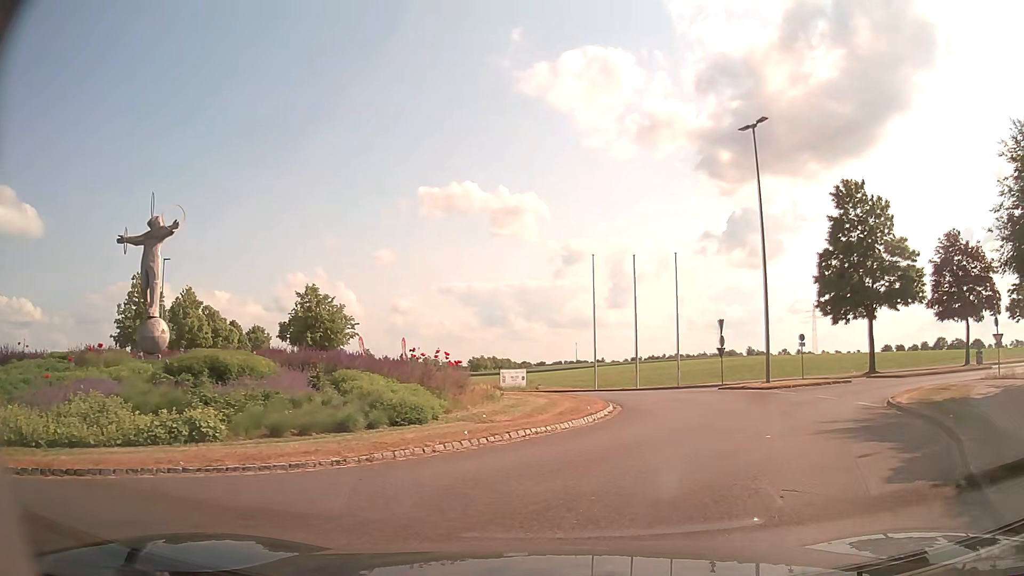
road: tertiary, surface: asphalt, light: Day
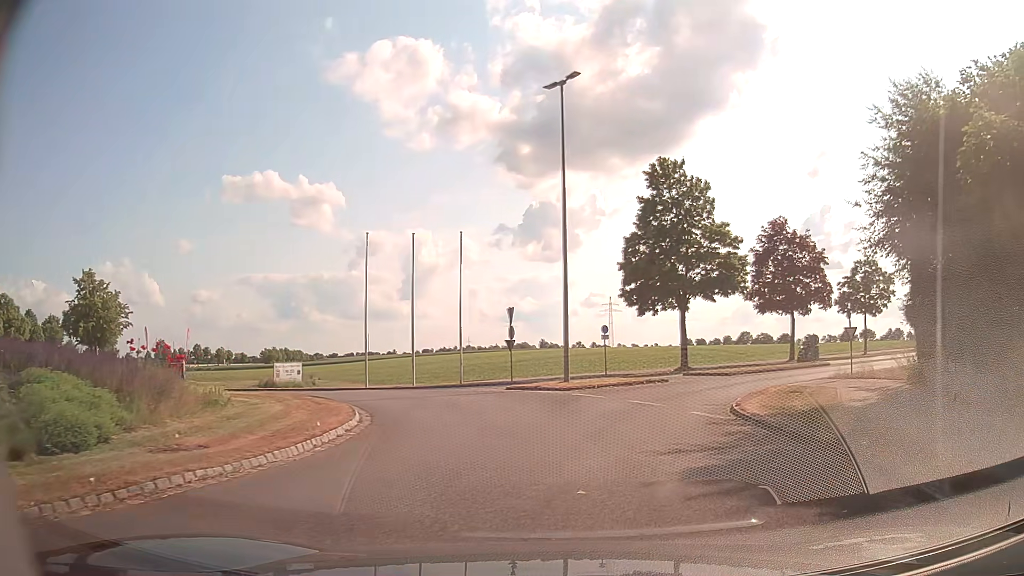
(+0.7, +4.5) m; +17°
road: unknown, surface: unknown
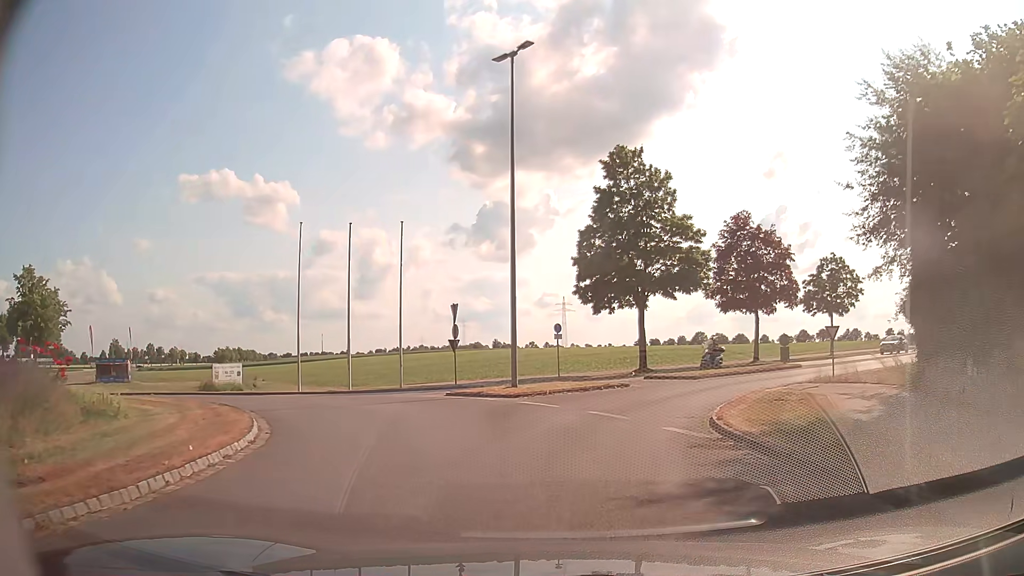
(+0.1, +2.6) m; +4°
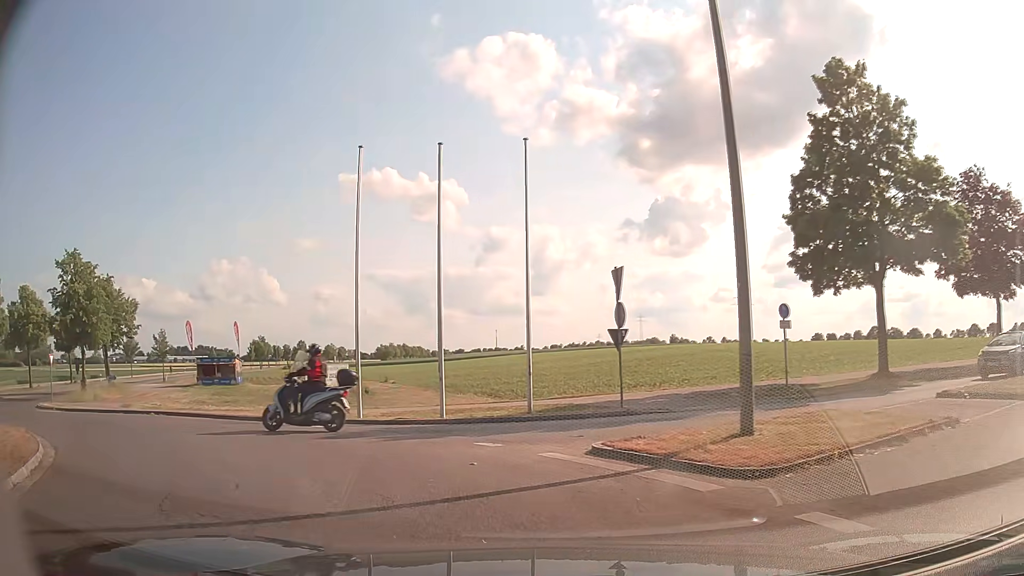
(-0.8, +11.5) m; -14°
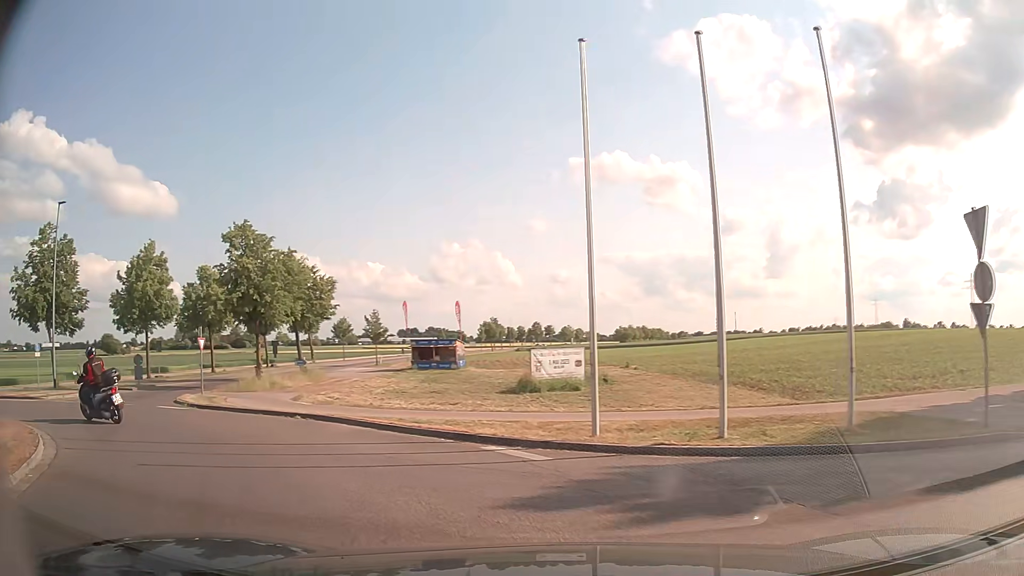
(-1.0, +5.7) m; -20°
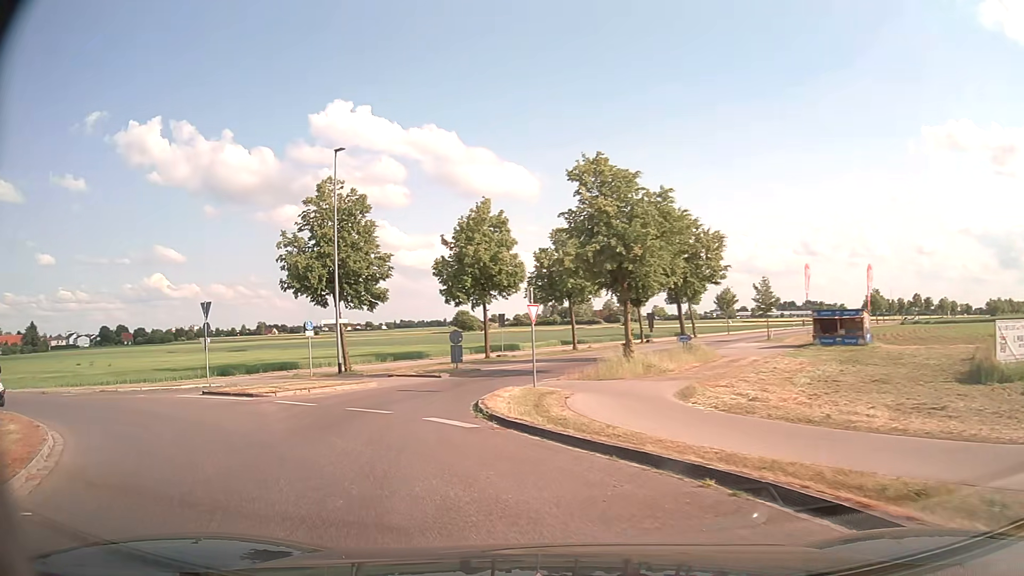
(-2.8, +9.0) m; -32°
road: tertiary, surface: asphalt
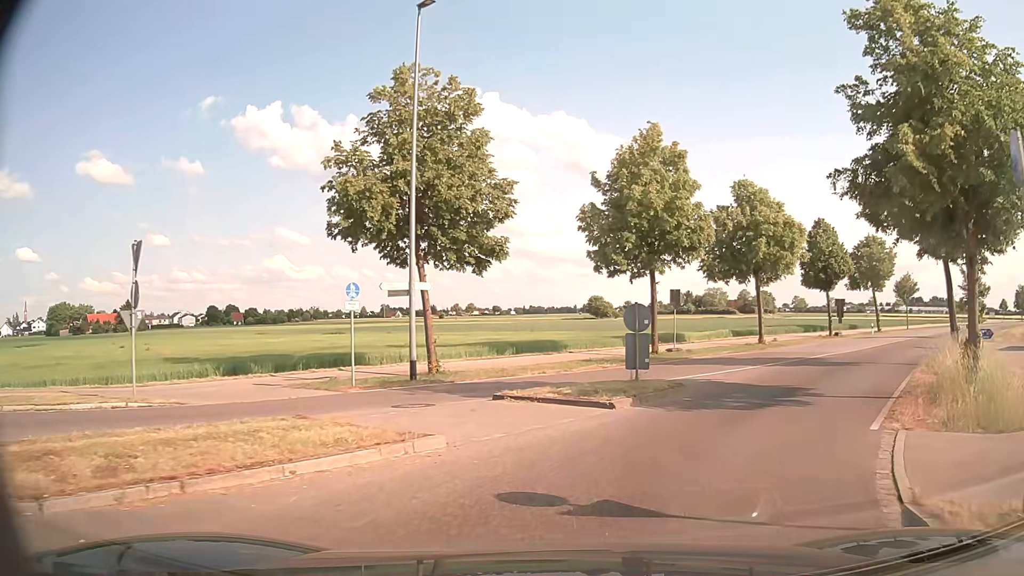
(-2.7, +14.2) m; -12°
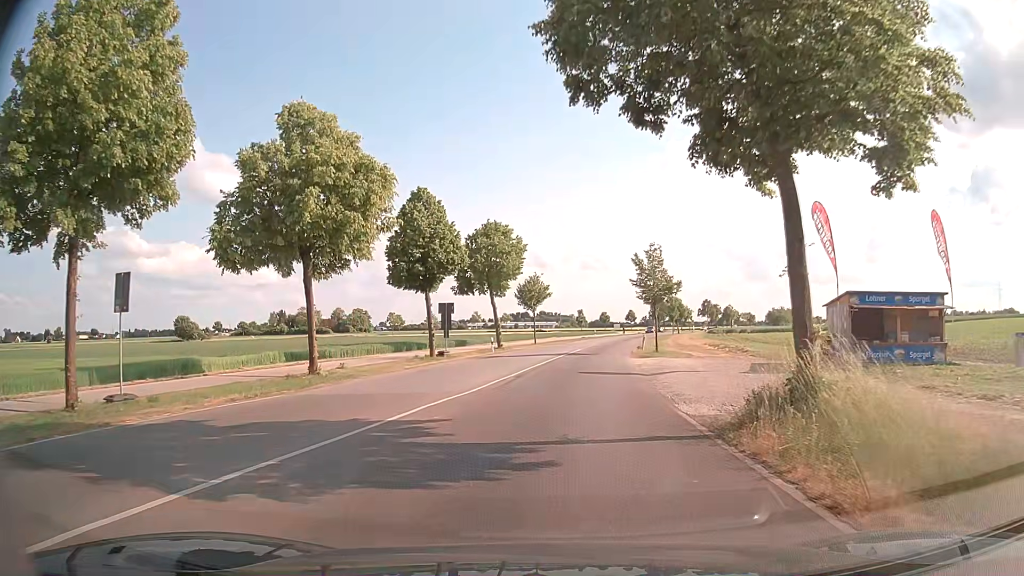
(+6.1, +16.1) m; +35°
(0, +10) (+1, +20) (+2, +30) (+3, +40) (+5, +50) (+6, +60) (+8, +69) (+10, +79) (+12, +89) (+14, +99) m
